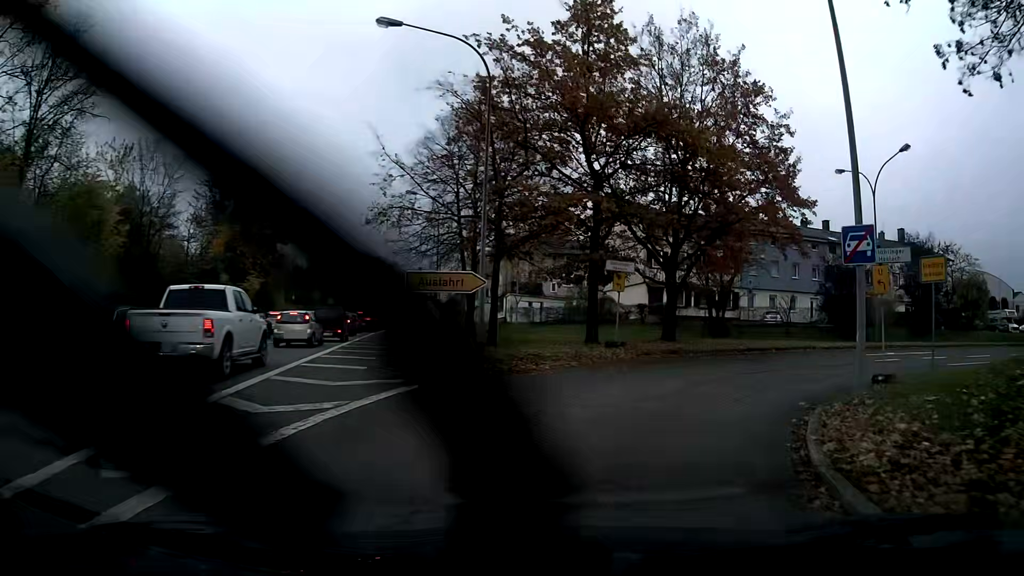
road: trunk_link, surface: asphalt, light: Day
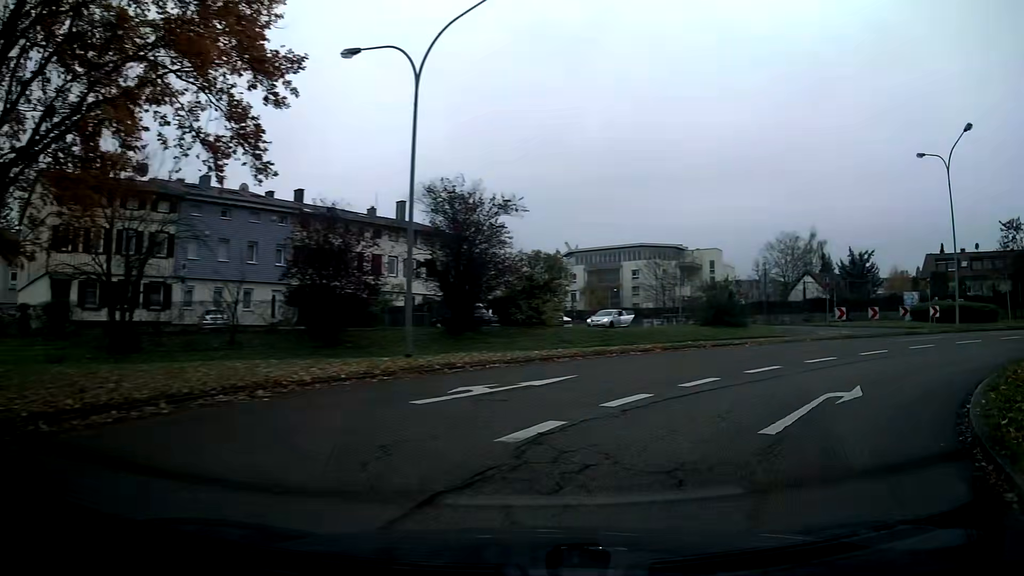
(+6.6, +16.4) m; +48°
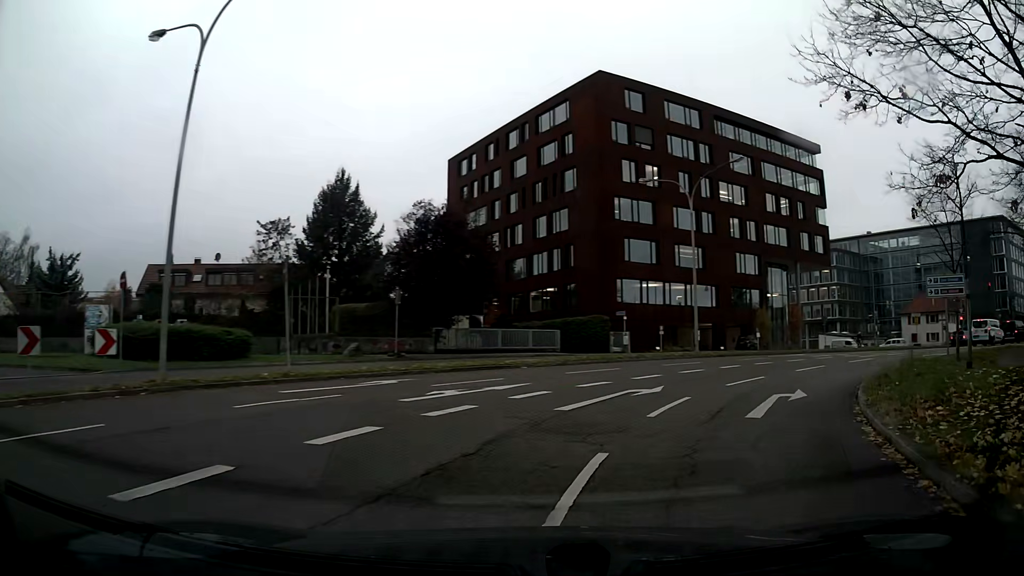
(+10.8, +16.4) m; +65°
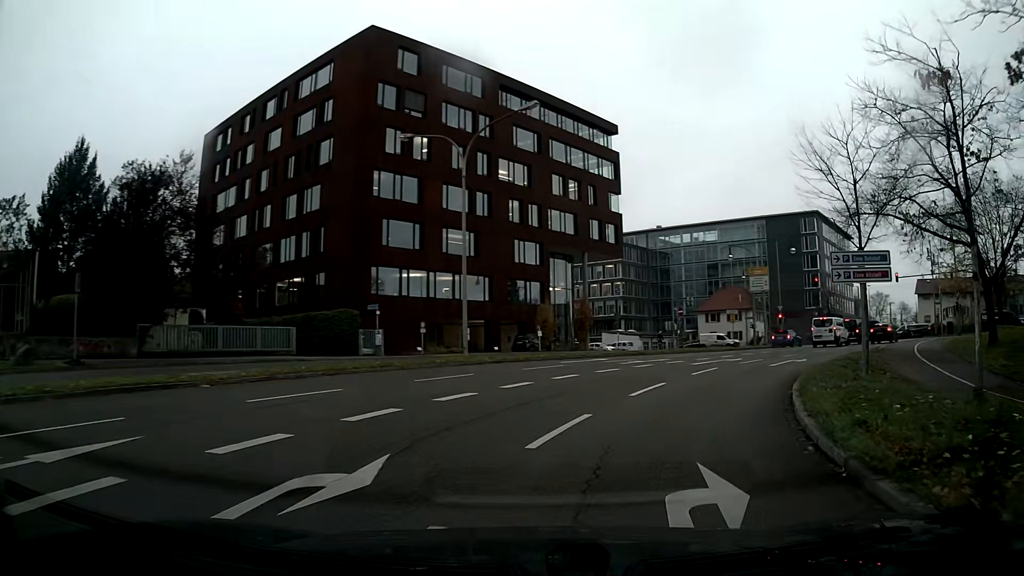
(+1.3, +8.4) m; +17°
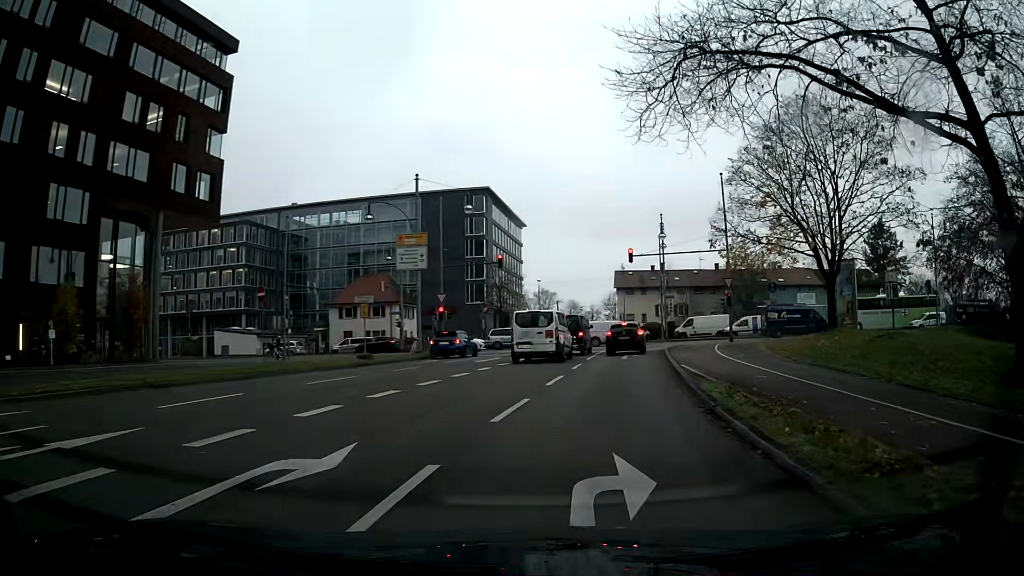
(+5.9, +20.4) m; +29°
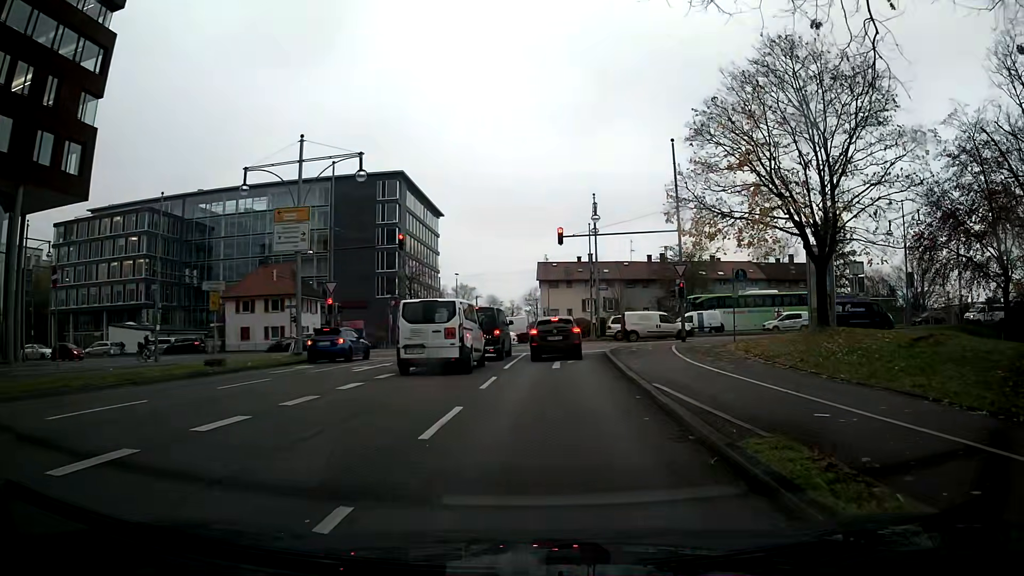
(+0.4, +7.5) m; +5°
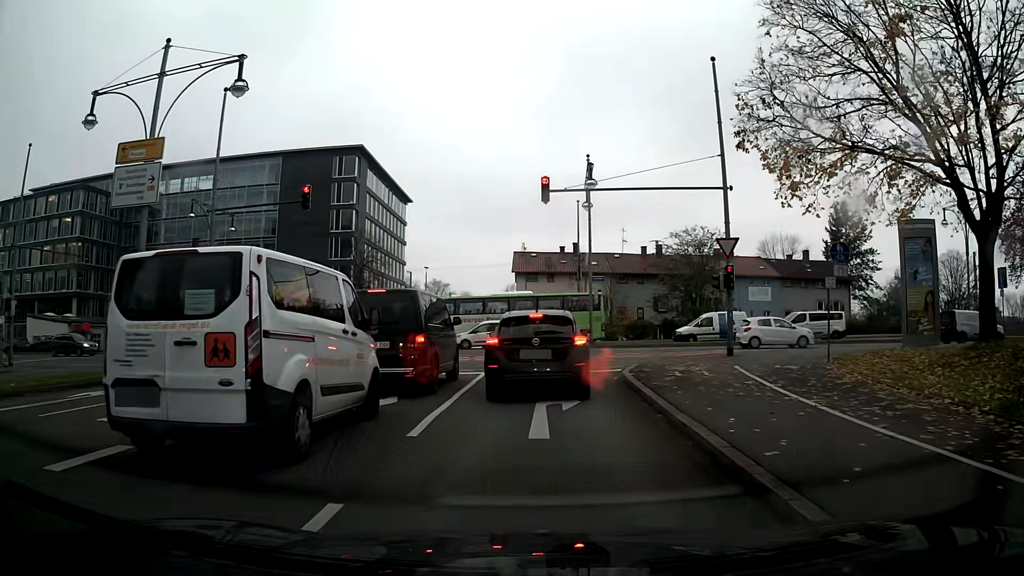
(+0.2, +11.6) m; +2°
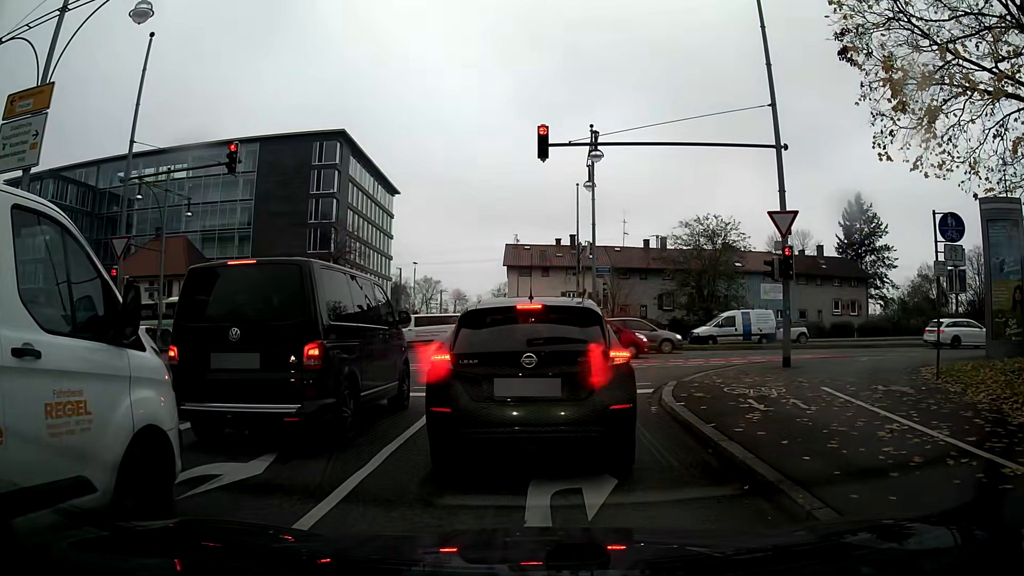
(0.0, +5.4) m; 0°
(0, +10) (+4, +19) (+12, +24) (+22, +26) (+32, +26) (+42, +26) (+52, +25) (+62, +25) (+72, +25) (+82, +24) m
